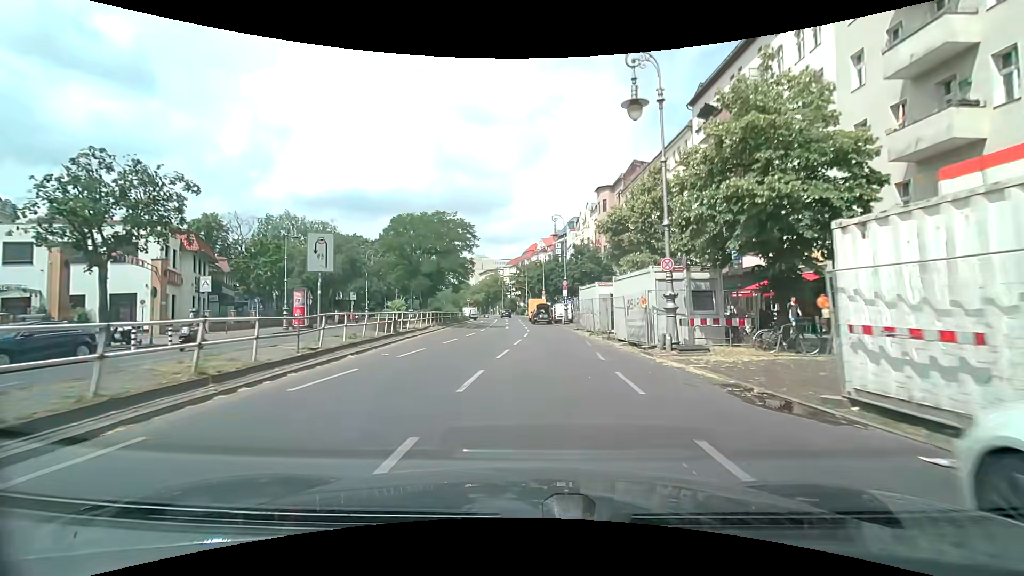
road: secondary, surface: asphalt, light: Day
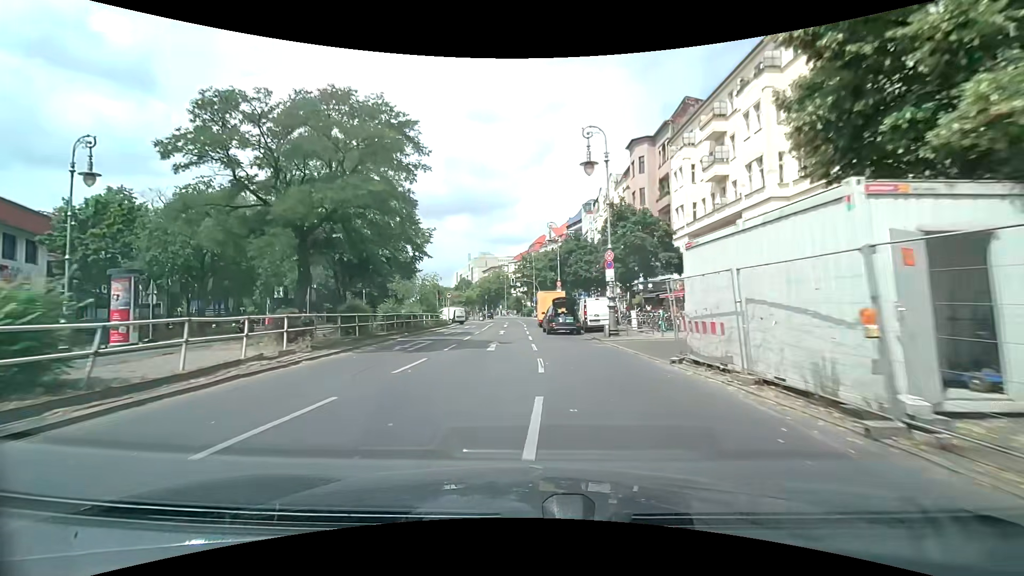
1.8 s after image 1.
(+0.2, +22.1) m; -1°
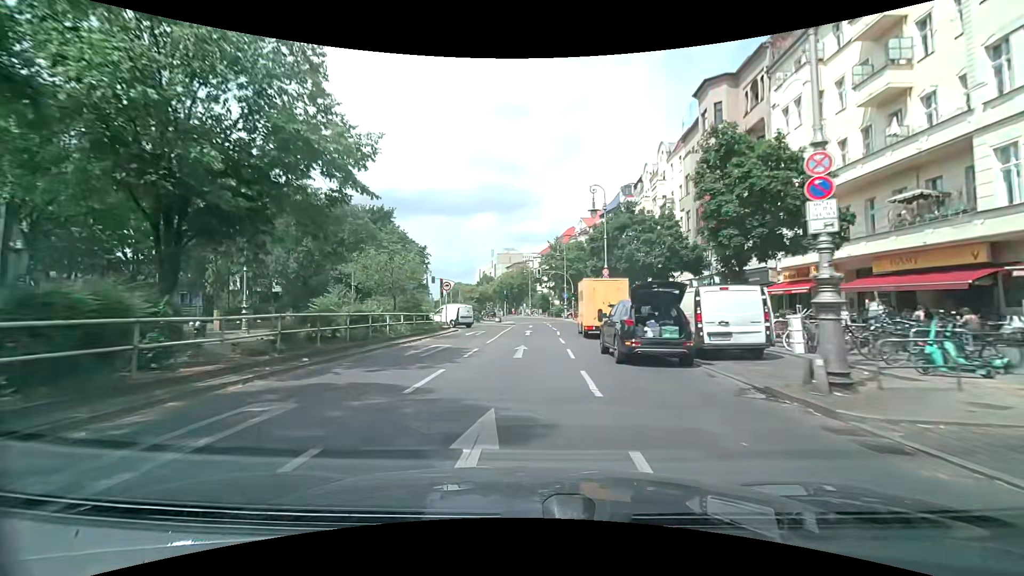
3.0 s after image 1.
(-0.4, +14.7) m; -3°
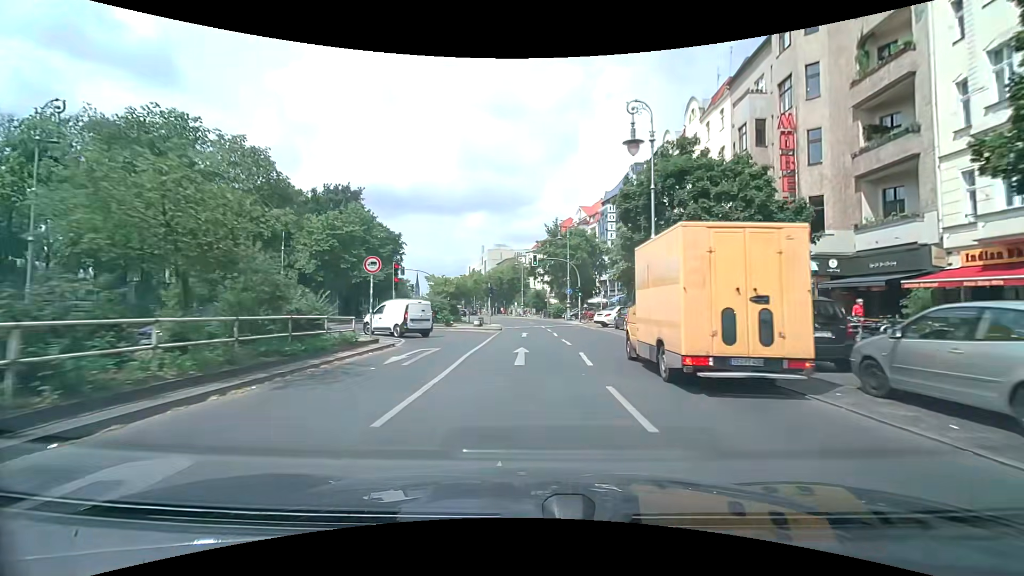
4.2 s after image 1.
(0.0, +14.4) m; +1°
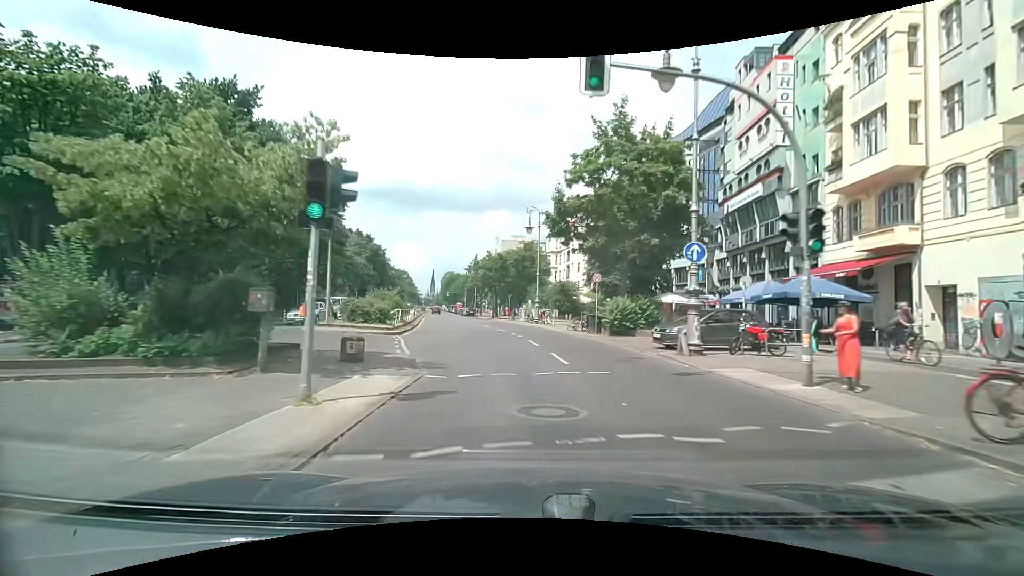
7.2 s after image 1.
(+0.4, +35.2) m; -1°
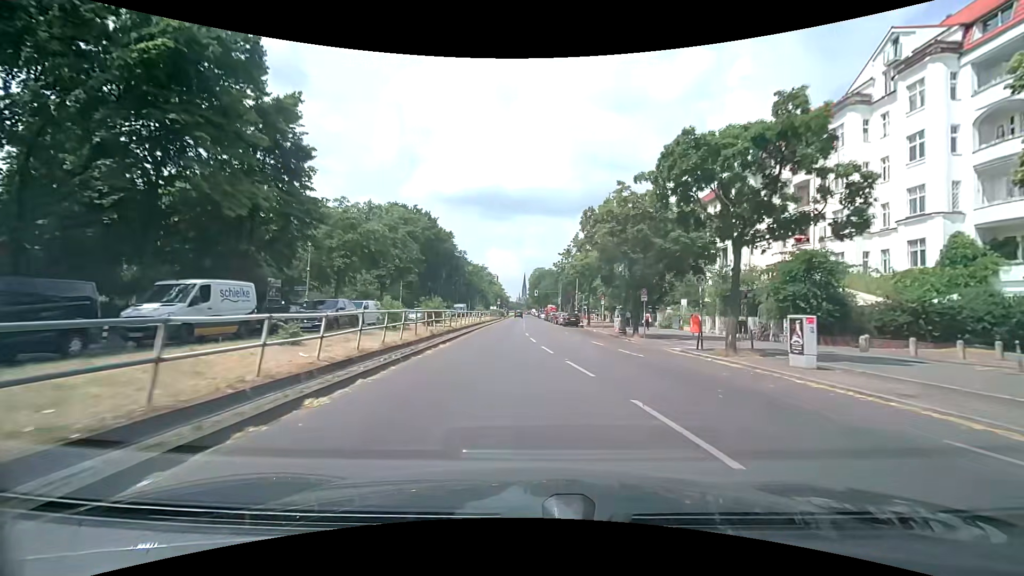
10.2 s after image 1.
(-4.8, +37.3) m; -11°
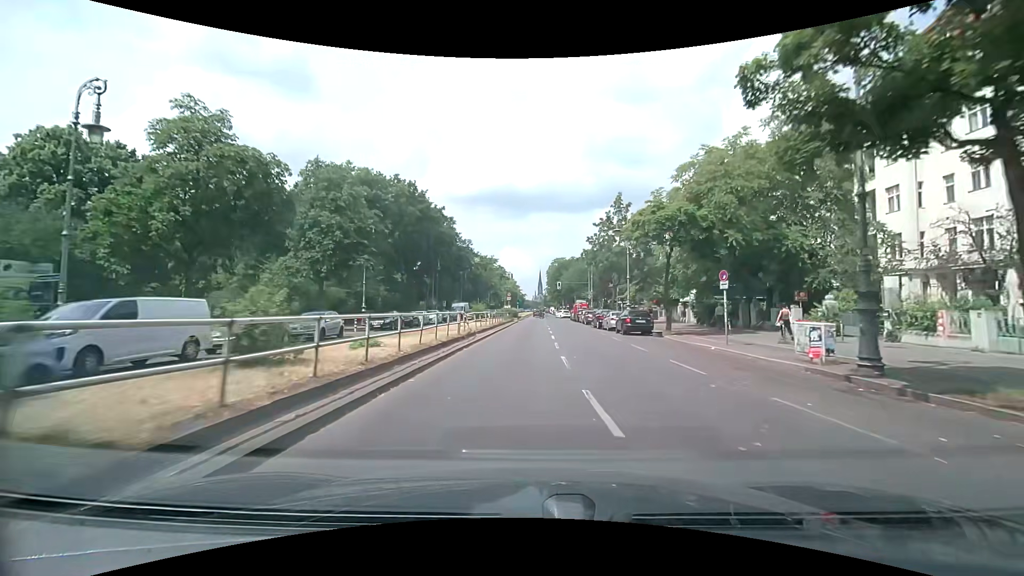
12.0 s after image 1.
(-0.6, +23.1) m; -2°
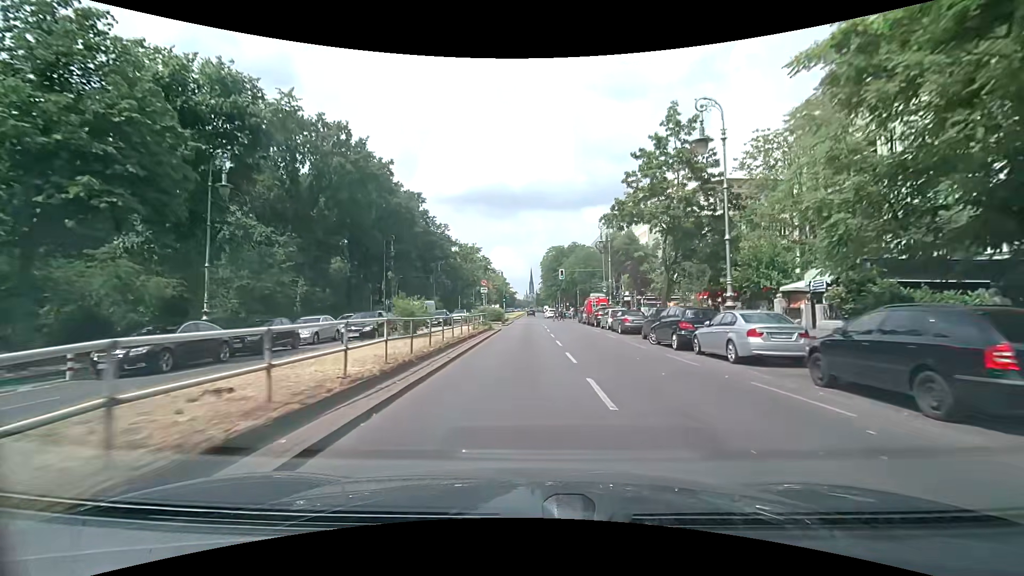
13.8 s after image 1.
(+0.2, +22.5) m; +1°
